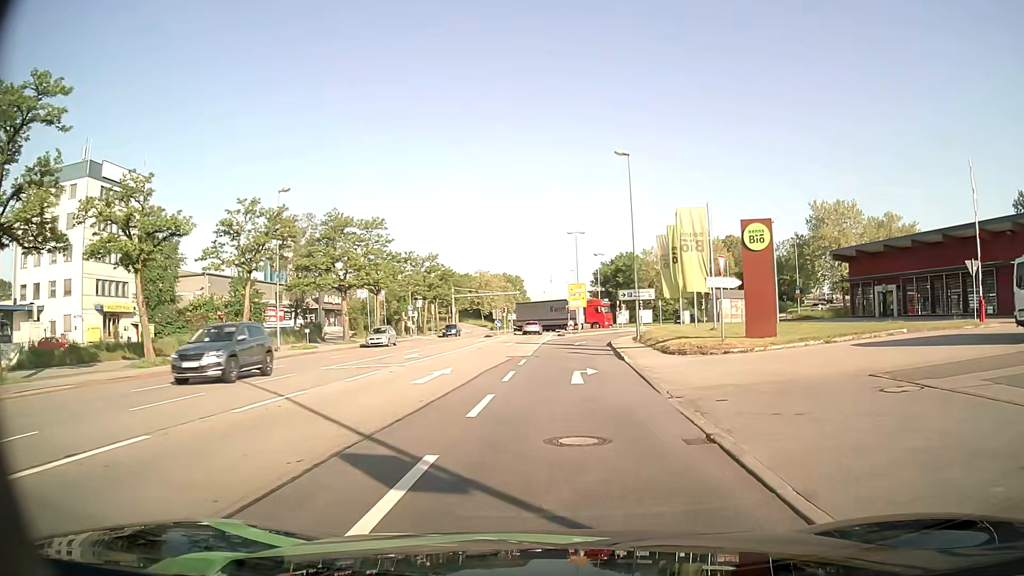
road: primary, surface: asphalt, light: Day
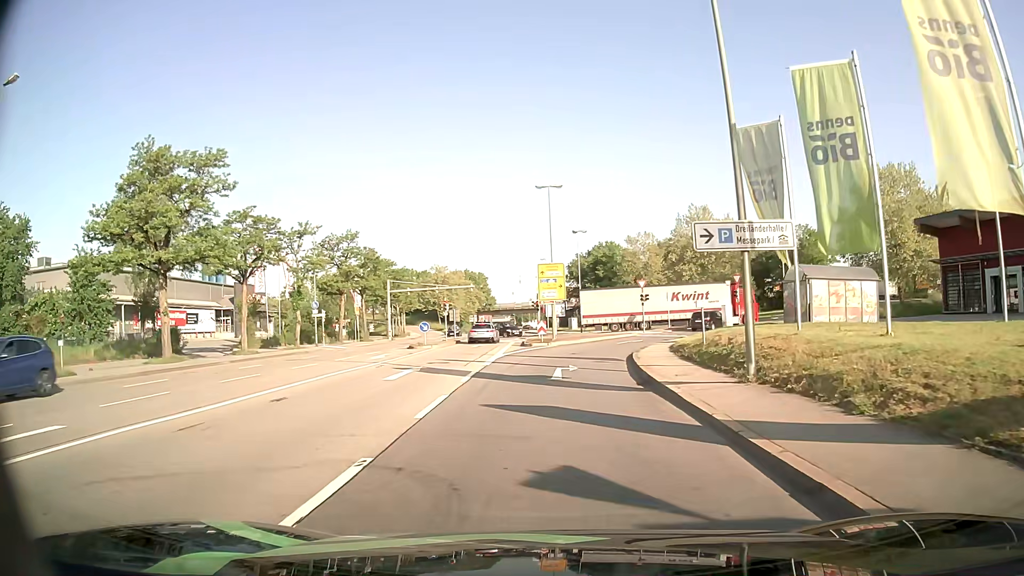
(+0.9, +24.2) m; +3°
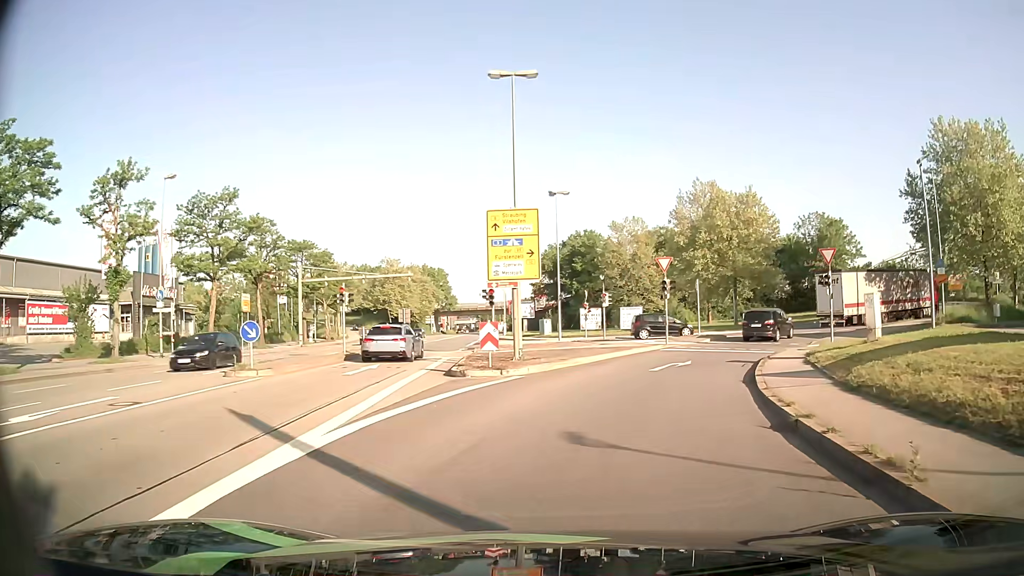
(+0.2, +20.9) m; +2°
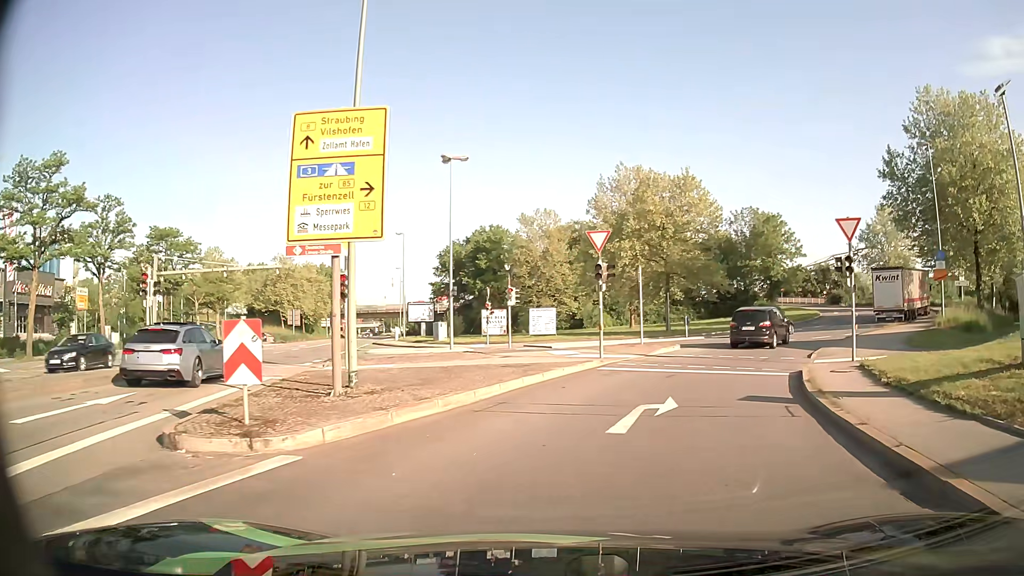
(+0.7, +10.4) m; +7°
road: primary_link
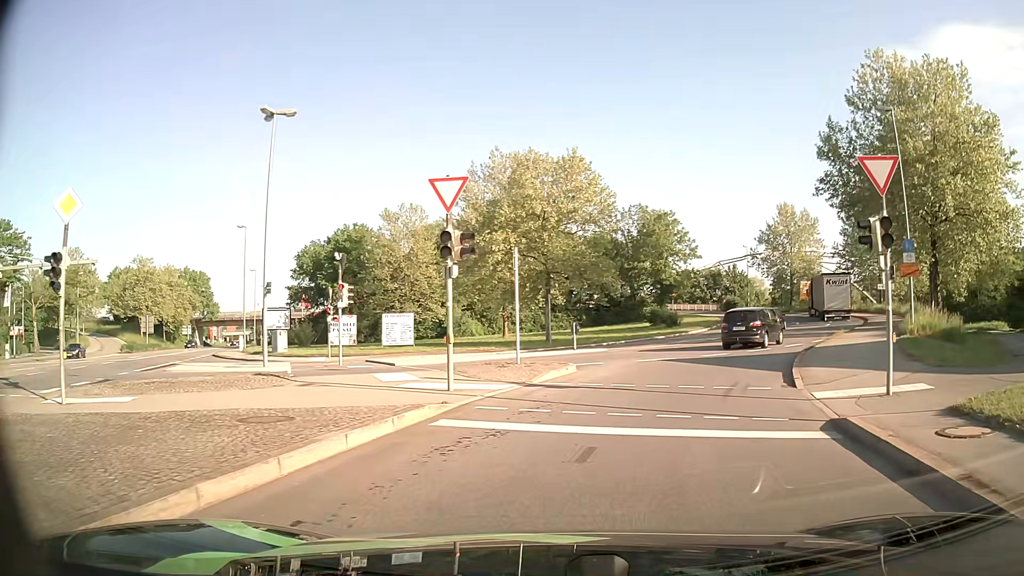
(+0.9, +8.9) m; +11°
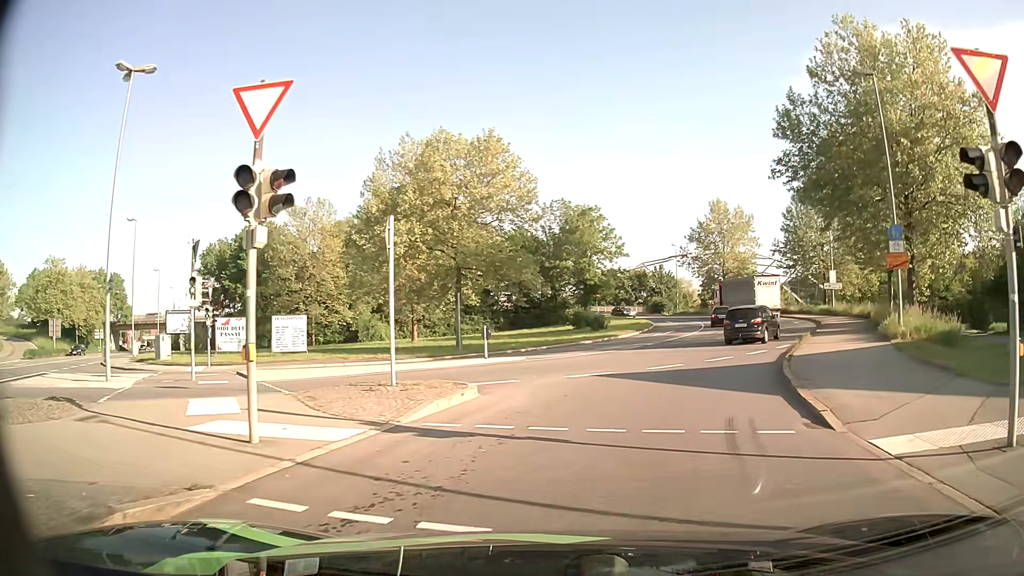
(+0.3, +5.7) m; +6°
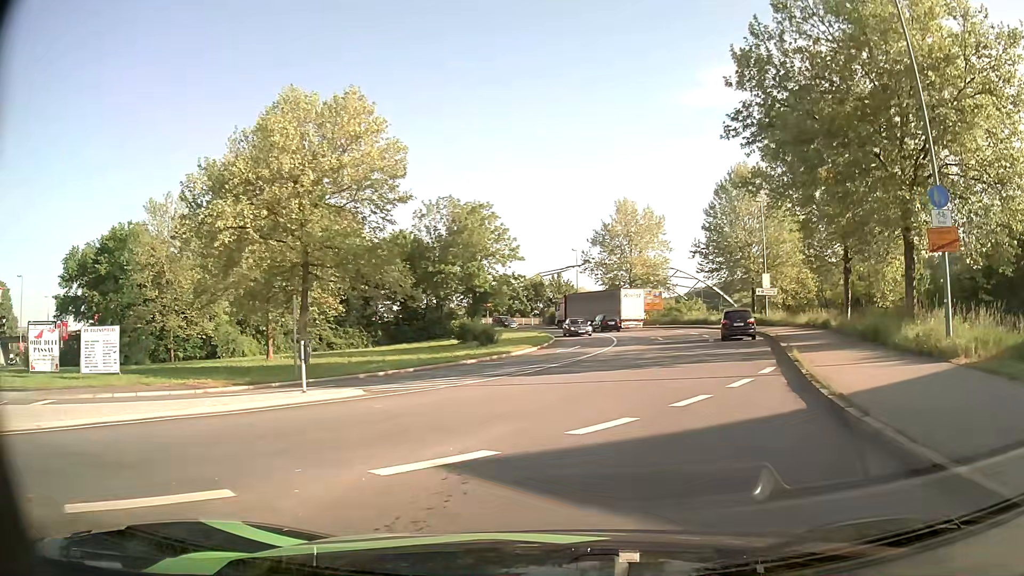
(+0.9, +9.6) m; +10°
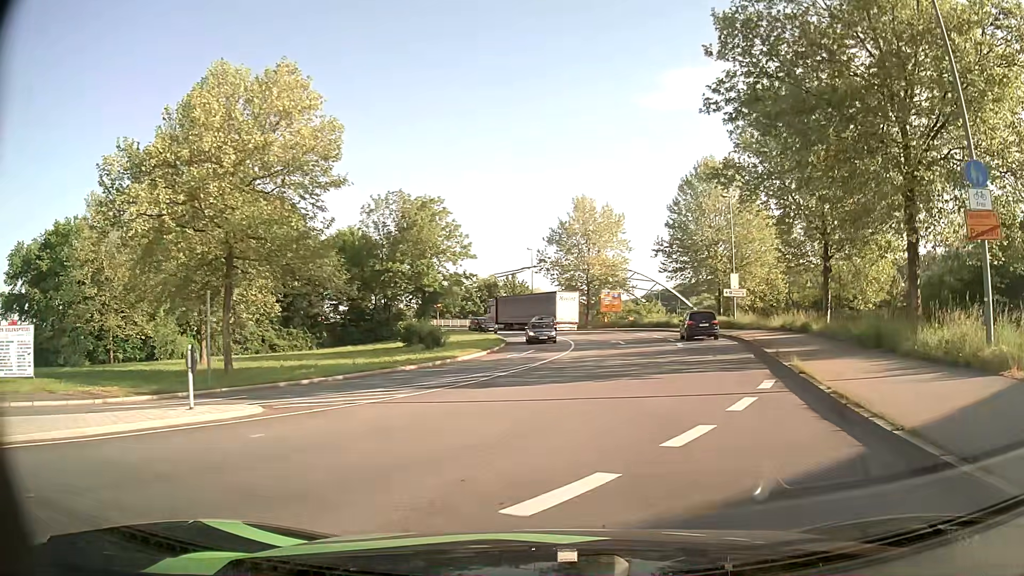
(+0.1, +3.6) m; +3°
(+1, +10) (+2, +20) (+4, +30) (+6, +40) (+6, +50) (+4, +59) (+1, +69) (-3, +78) (-9, +86) (-16, +93) m
